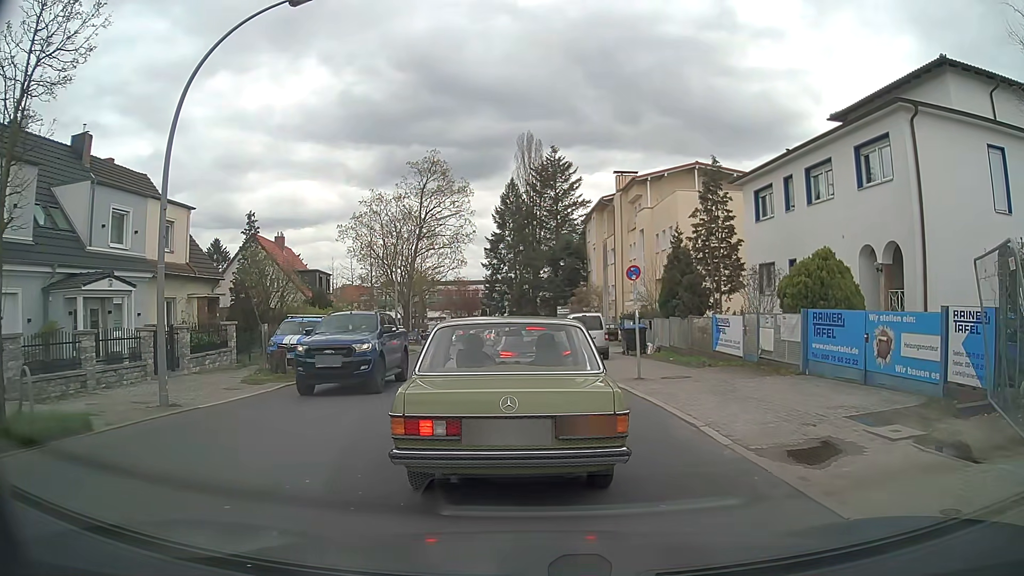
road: tertiary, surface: asphalt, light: Day
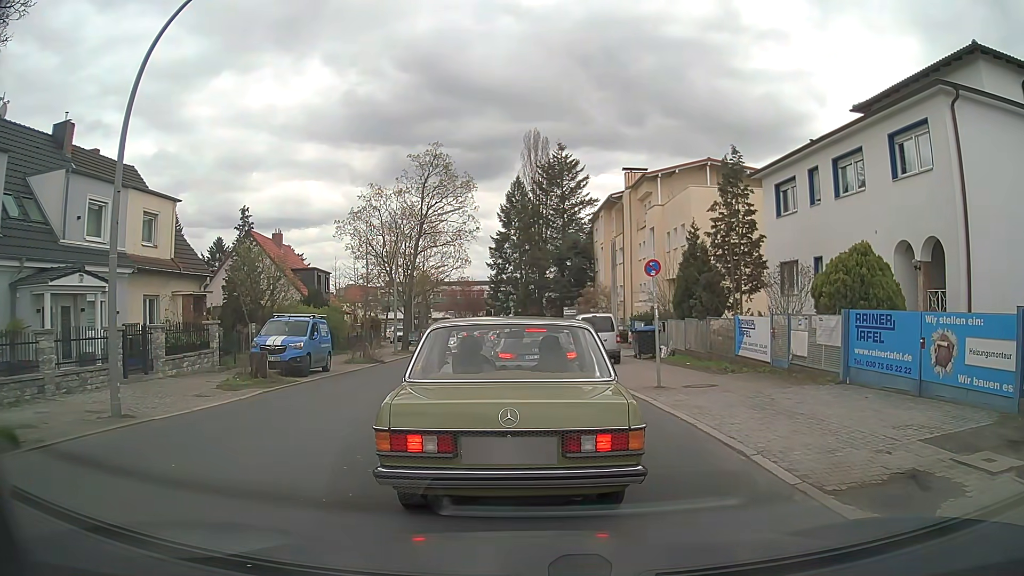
(0.0, +1.8) m; 0°
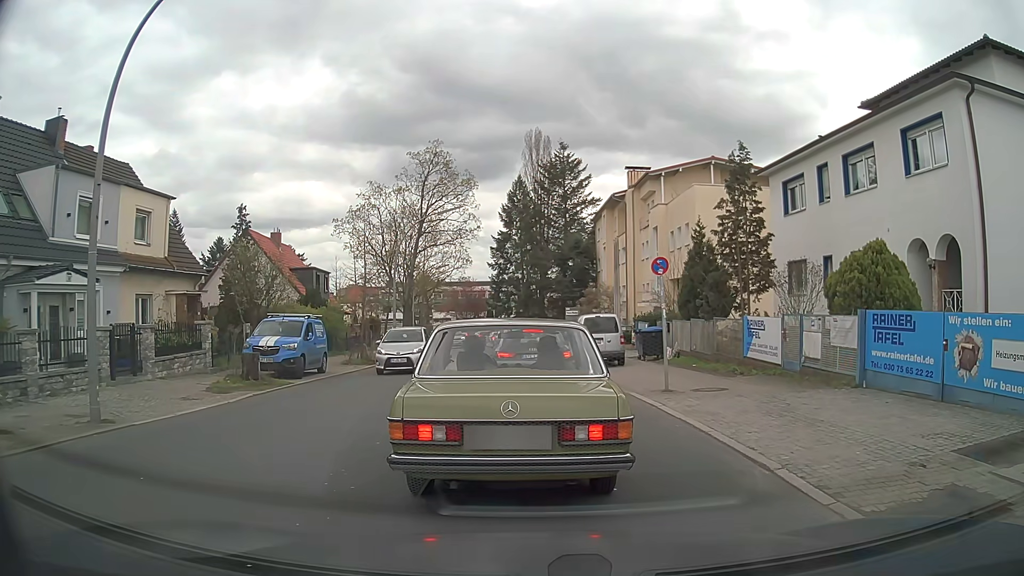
(0.0, +0.7) m; 0°
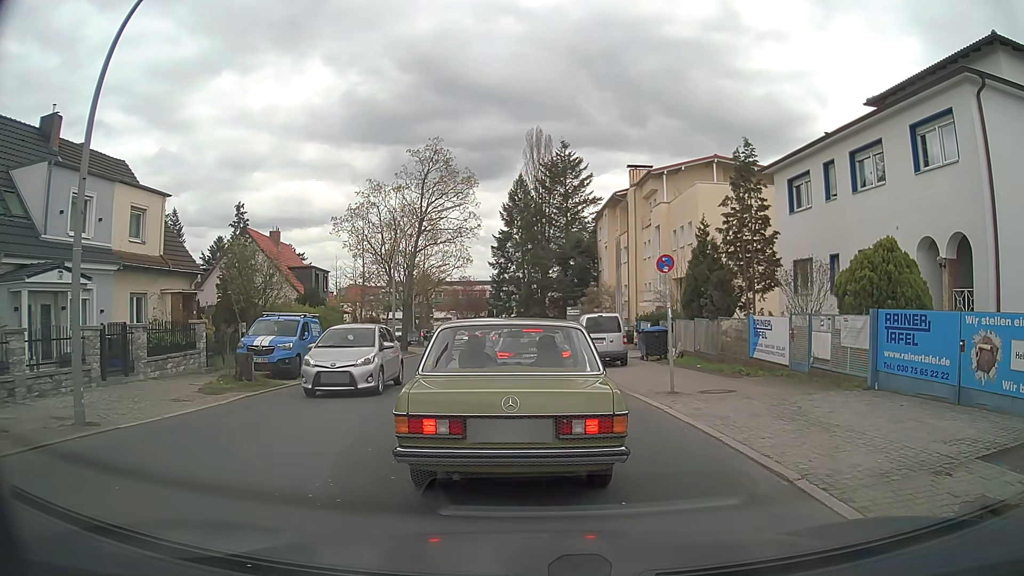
(0.0, +0.5) m; 0°
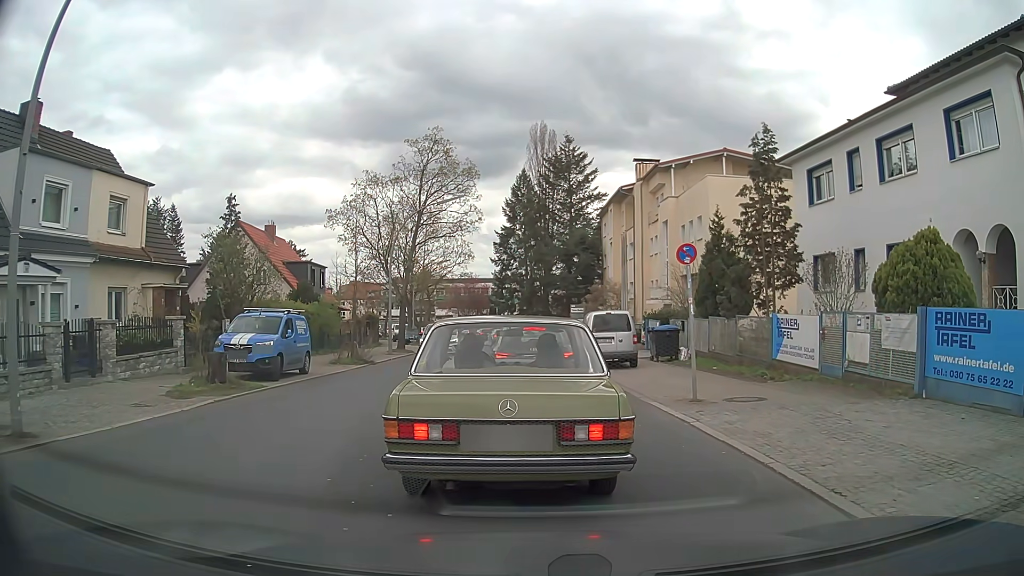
(0.0, +1.6) m; 0°
